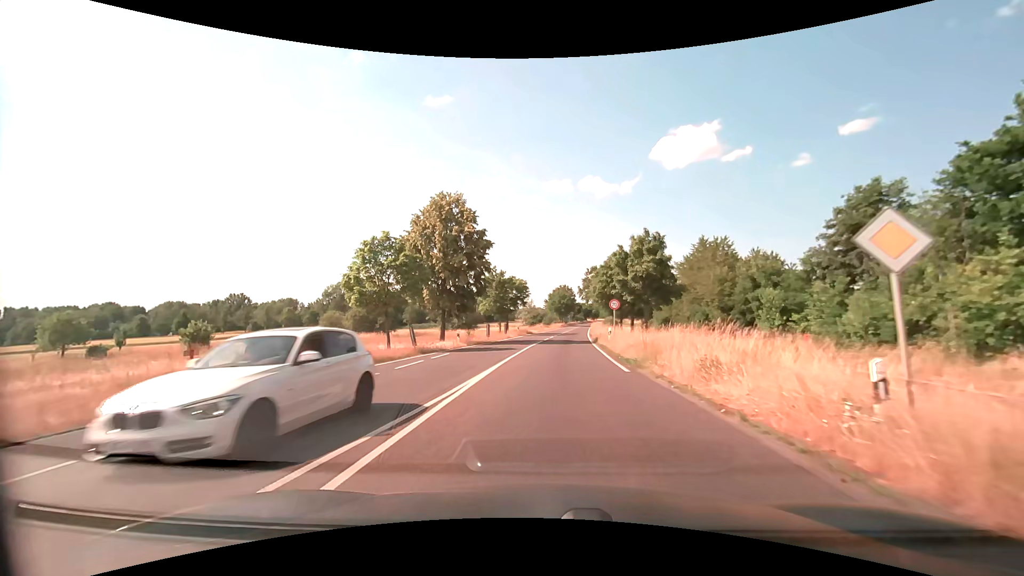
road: primary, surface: asphalt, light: Day
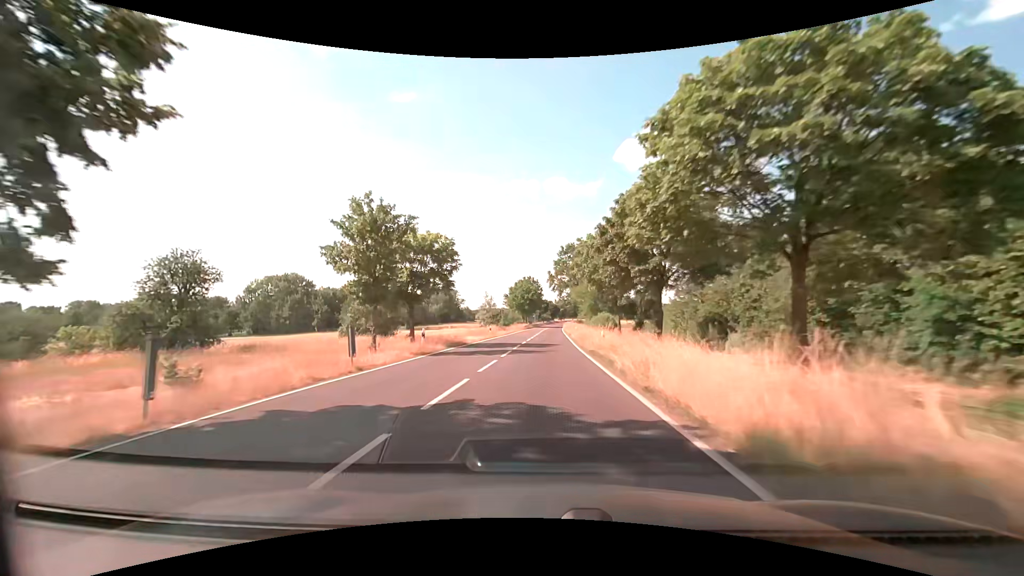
(+1.4, +32.6) m; +4°
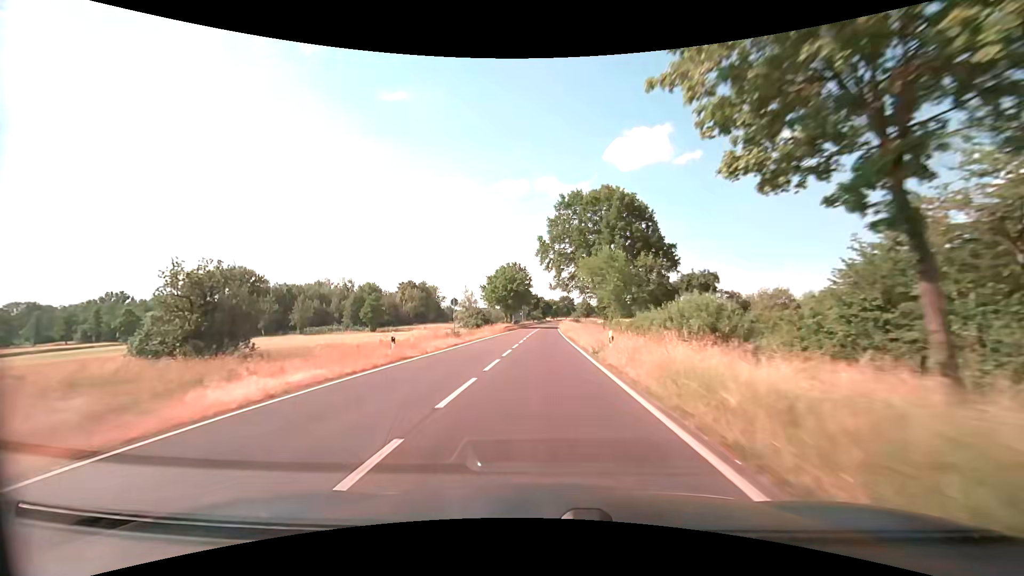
(+0.5, +30.7) m; +1°
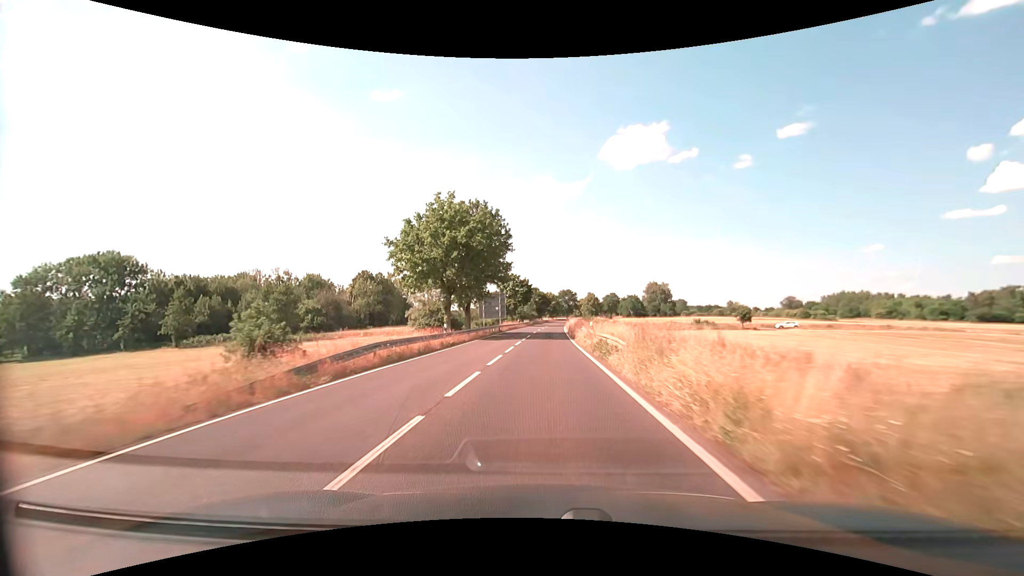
(+0.5, +53.6) m; +1°
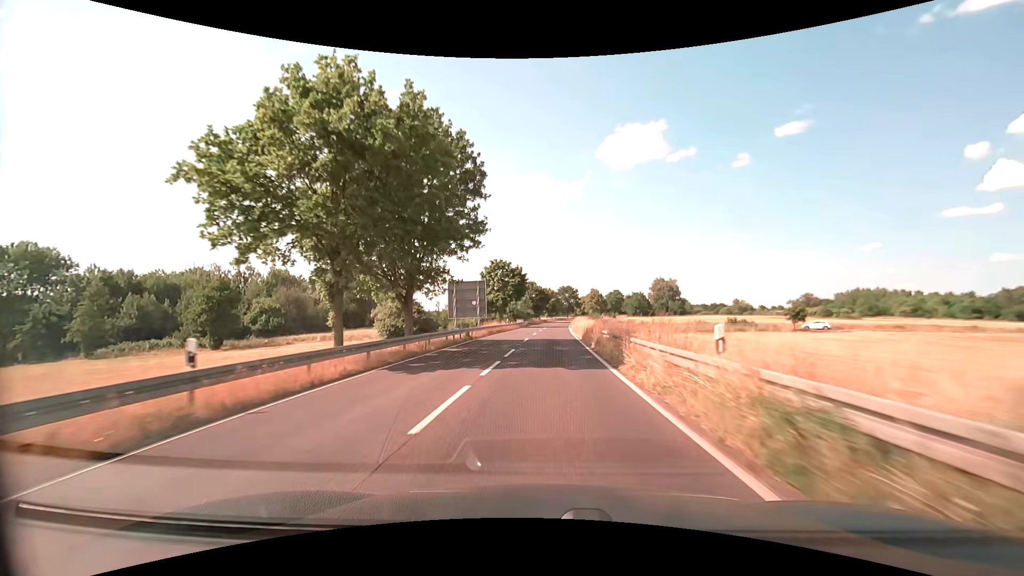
(0.0, +21.3) m; 0°
(0, +10) (0, +20) (0, +30) (0, +40) (+1, +50) (+1, +60) (+1, +70) (+2, +80) (+3, +90) (+3, +100) m
